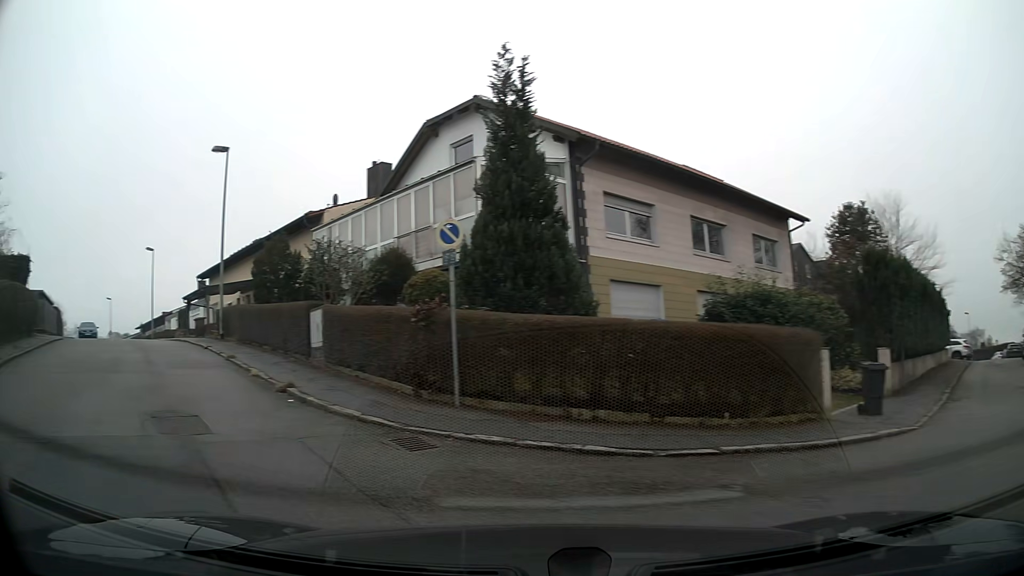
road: residential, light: Day
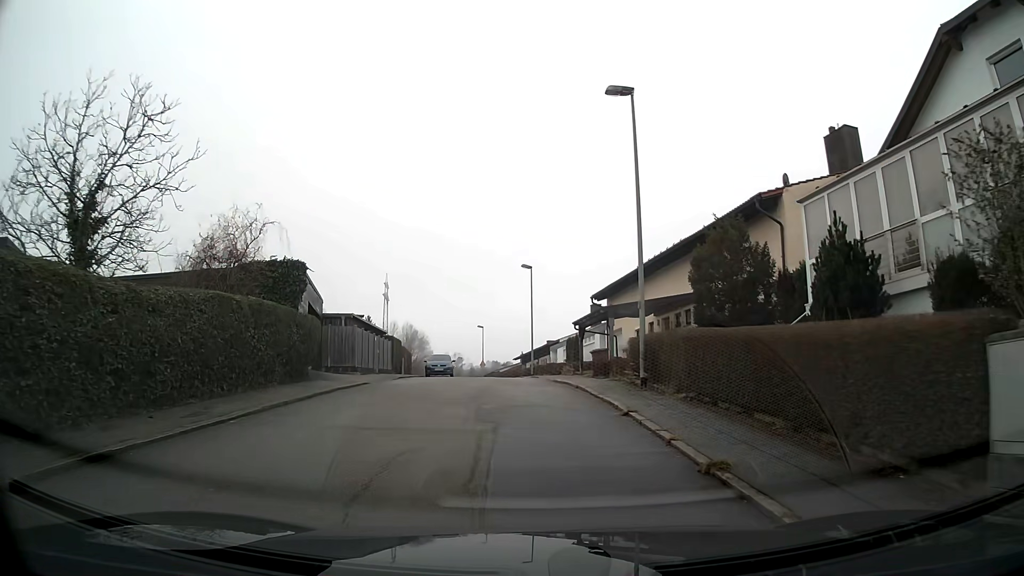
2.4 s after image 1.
(-3.9, +10.2) m; -29°
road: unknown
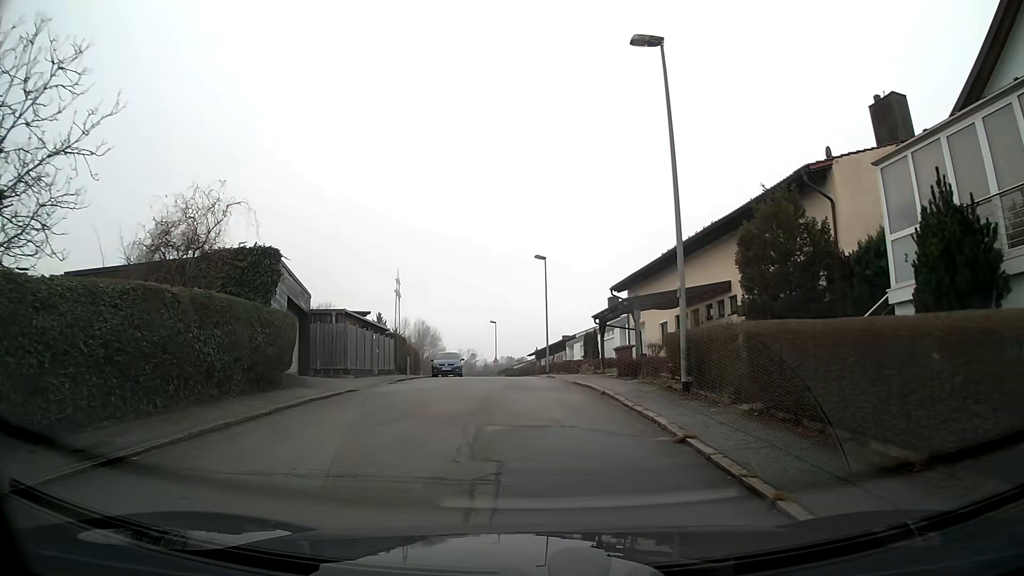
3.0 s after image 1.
(0.0, +3.2) m; -1°
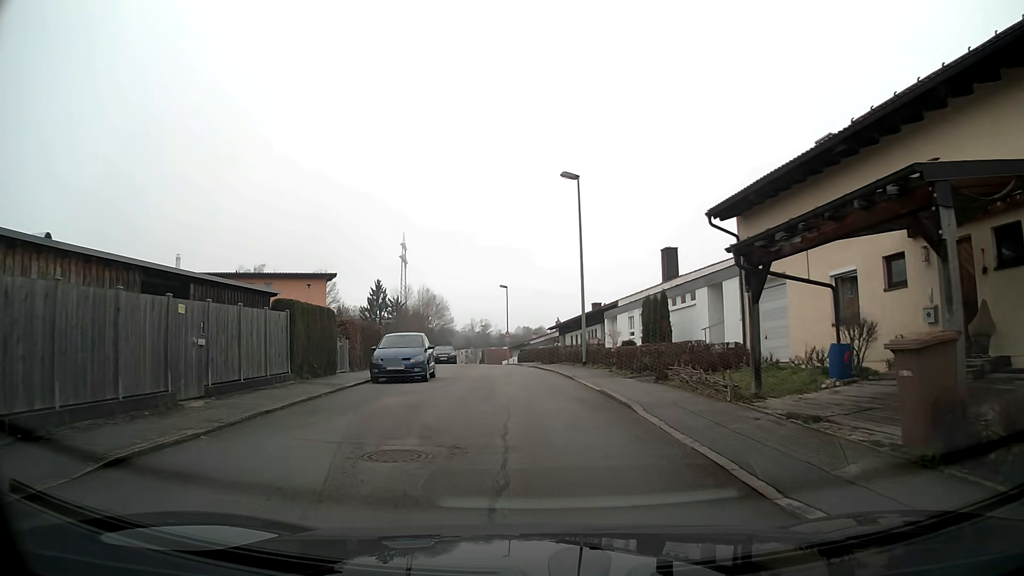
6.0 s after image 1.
(-0.2, +17.9) m; -1°
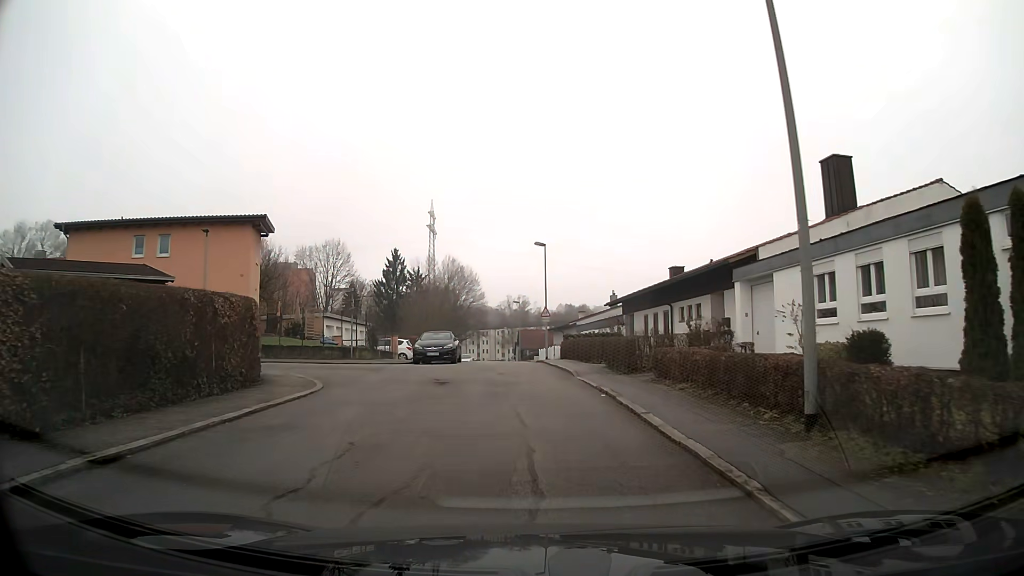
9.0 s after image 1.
(-0.6, +20.4) m; -4°
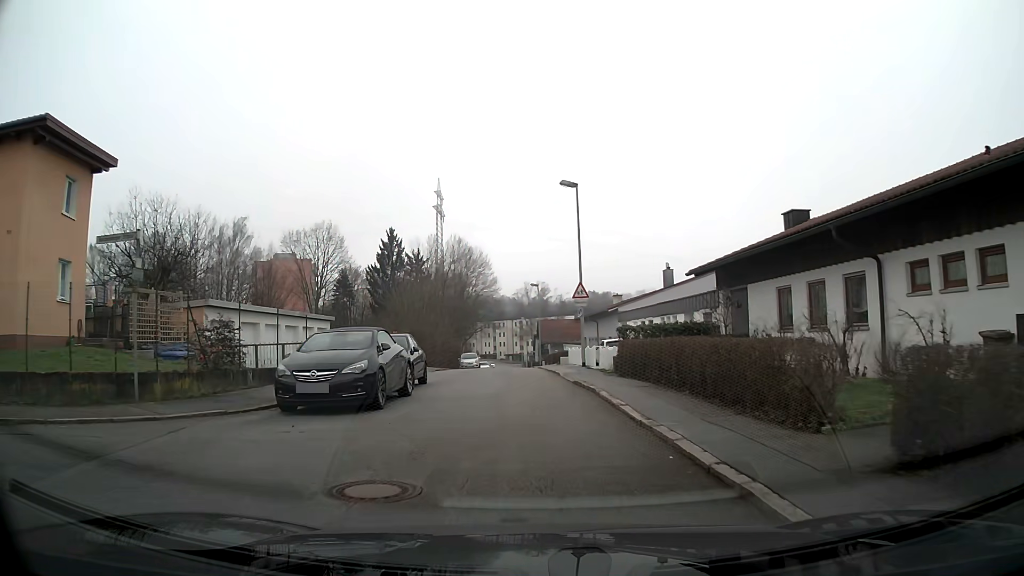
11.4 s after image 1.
(-0.2, +17.6) m; -1°
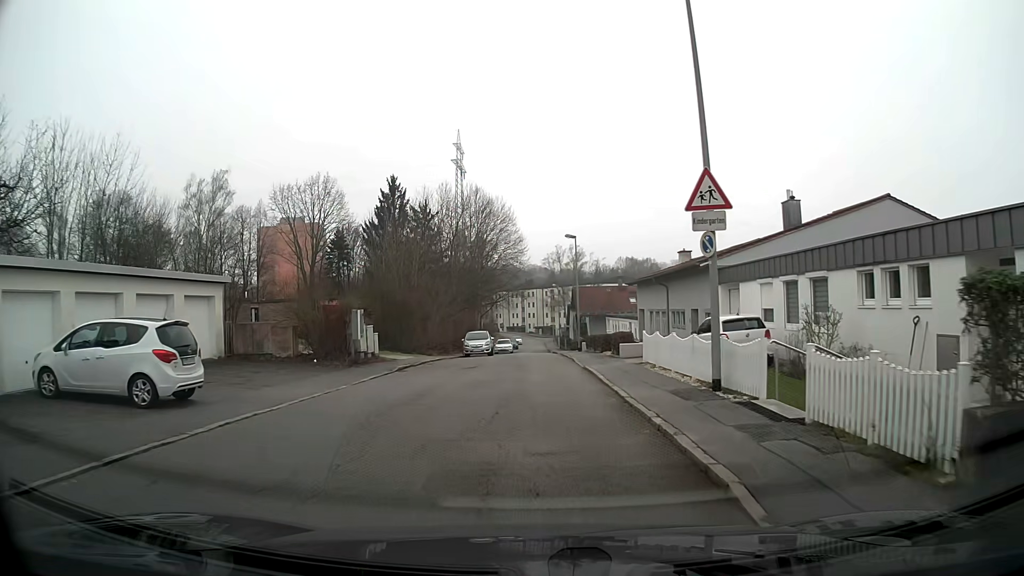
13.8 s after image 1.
(-0.5, +18.3) m; -3°
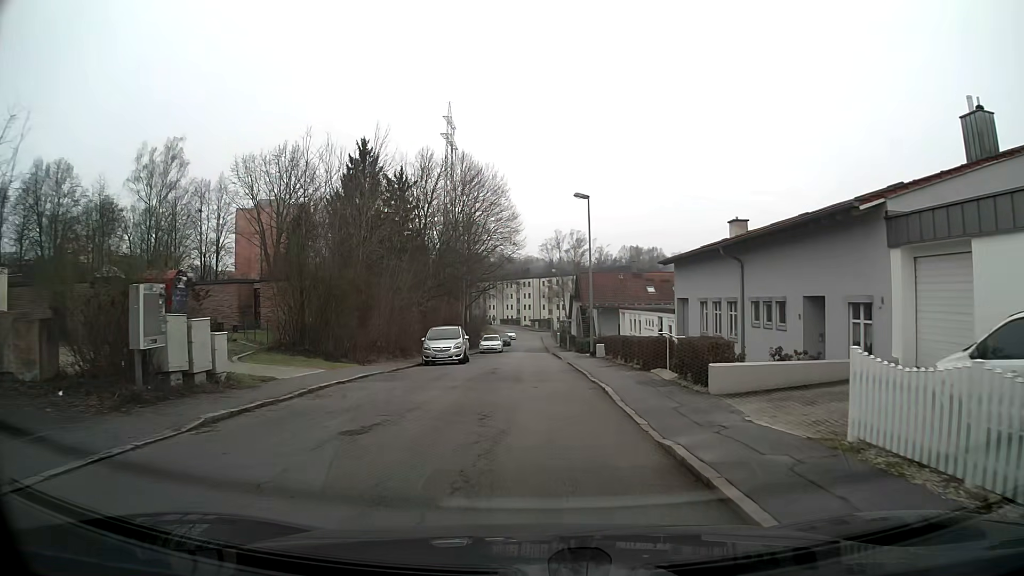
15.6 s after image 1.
(+0.1, +13.6) m; 0°
(0, +10) (0, +20) (0, +30) (0, +40) (0, +50) (0, +60) (0, +70) (0, +80) (0, +90) (0, +100) m
